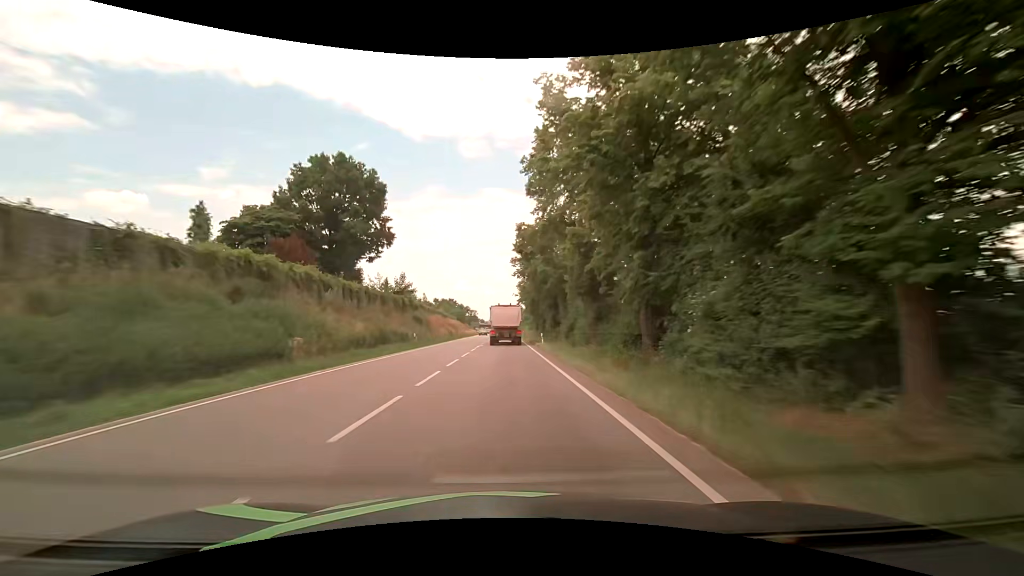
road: primary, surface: asphalt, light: Day
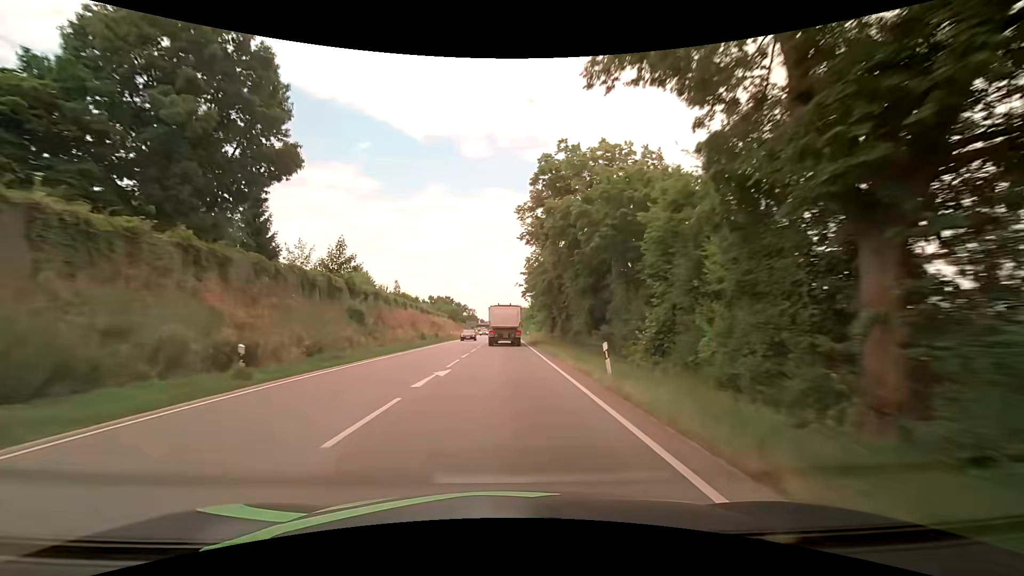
(-0.2, +24.3) m; 0°
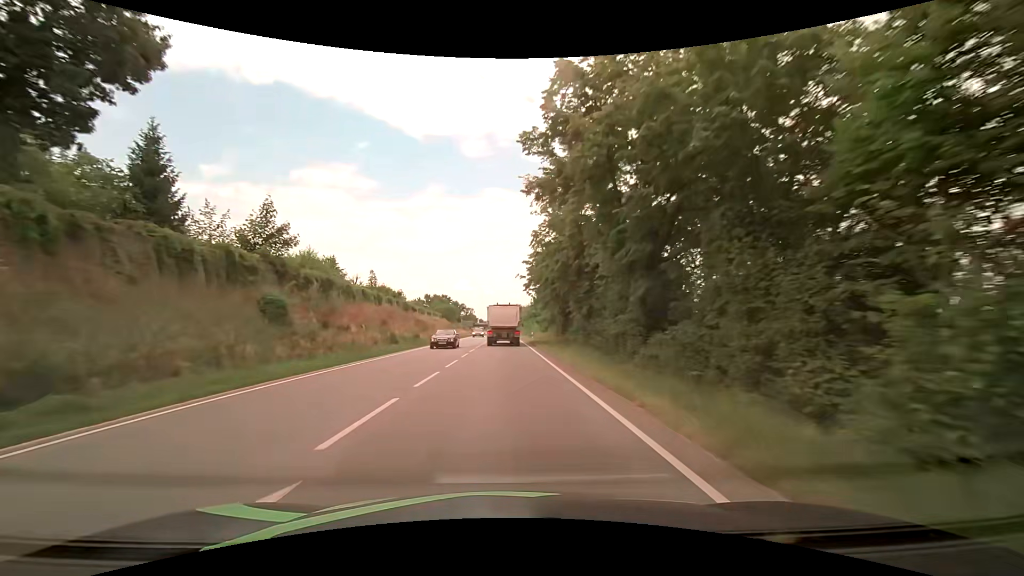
(-0.1, +12.1) m; -1°
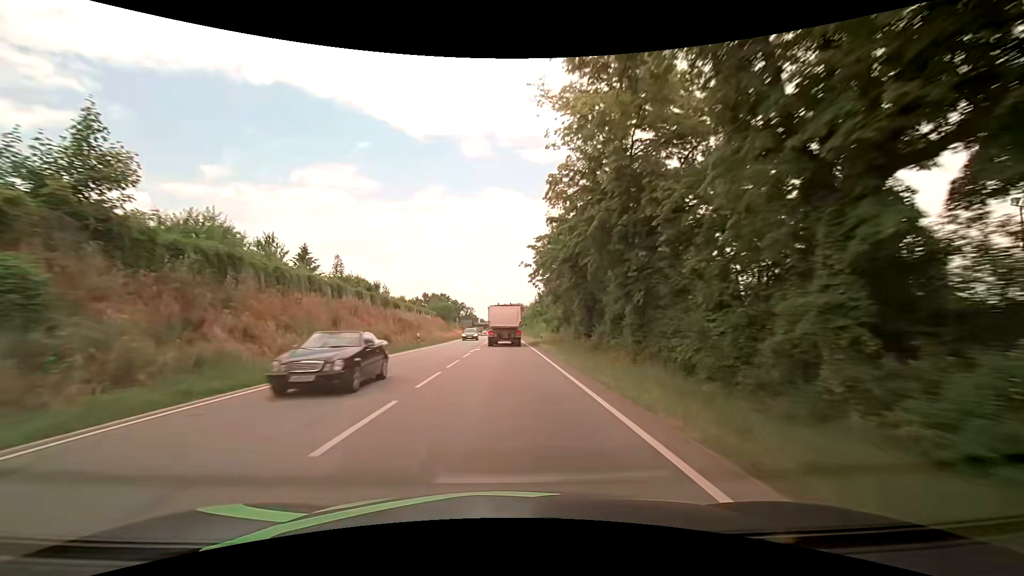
(0.0, +12.0) m; 0°
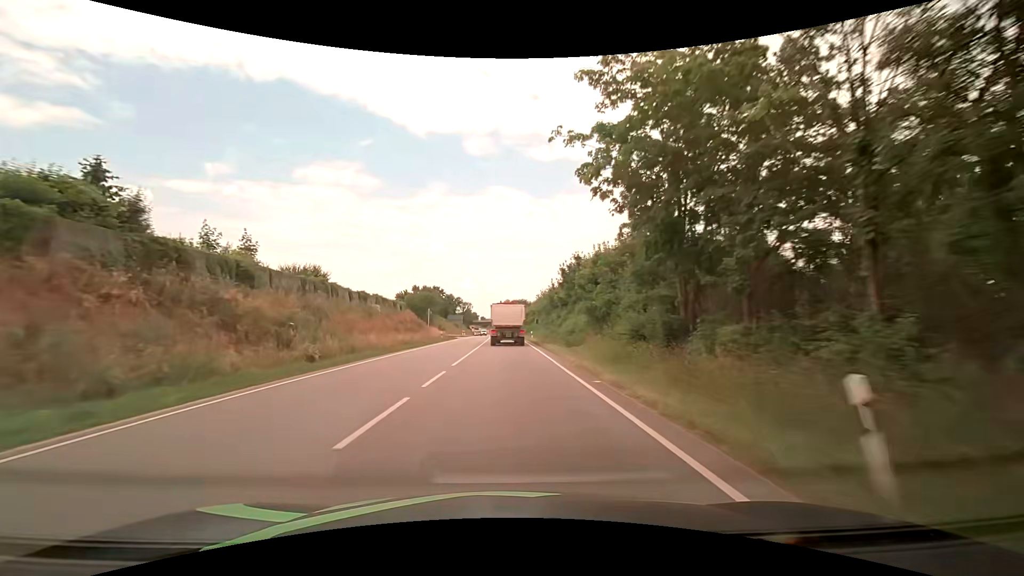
(+0.2, +35.5) m; 0°
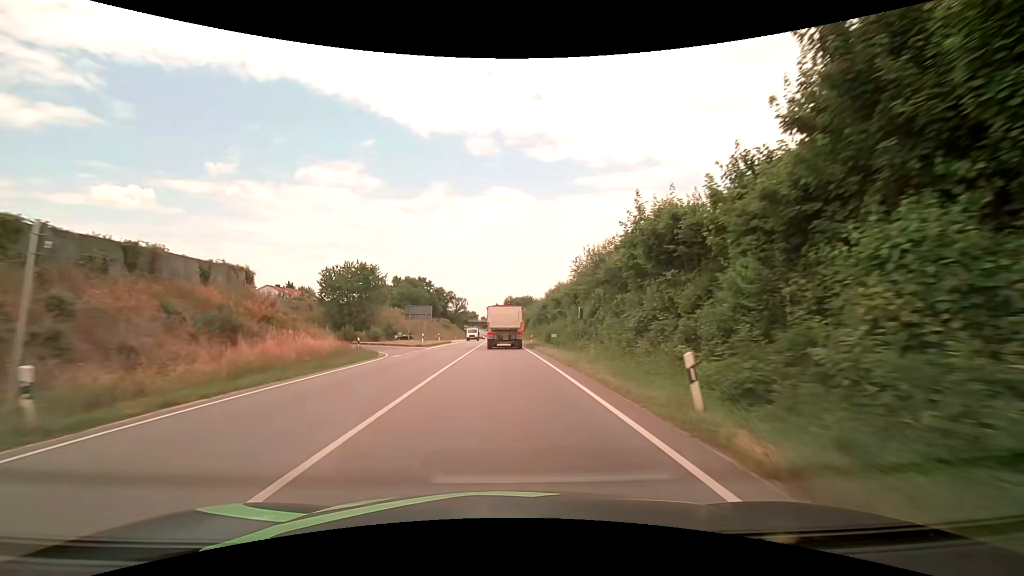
(+0.4, +46.6) m; 0°
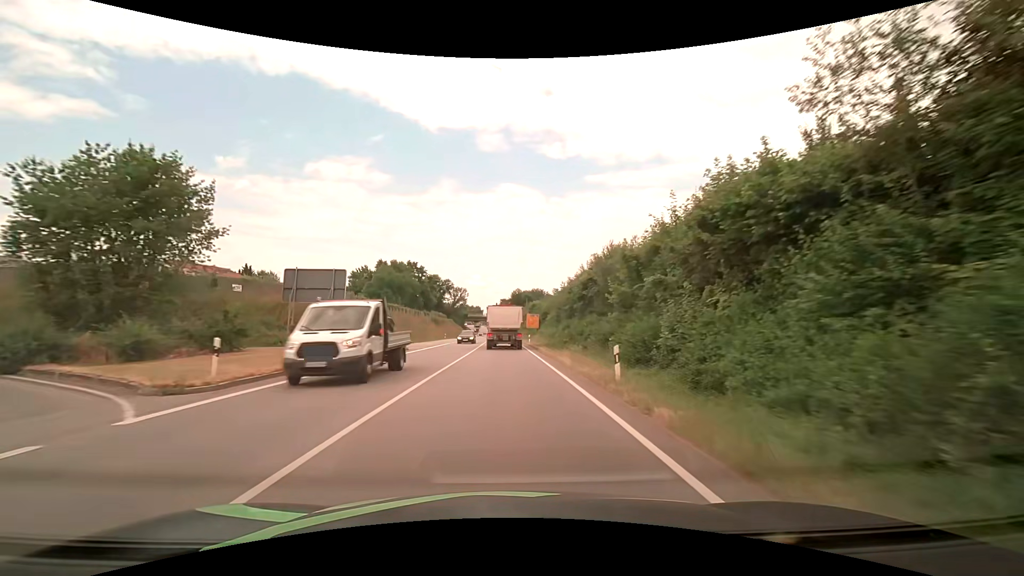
(-0.3, +34.5) m; -1°
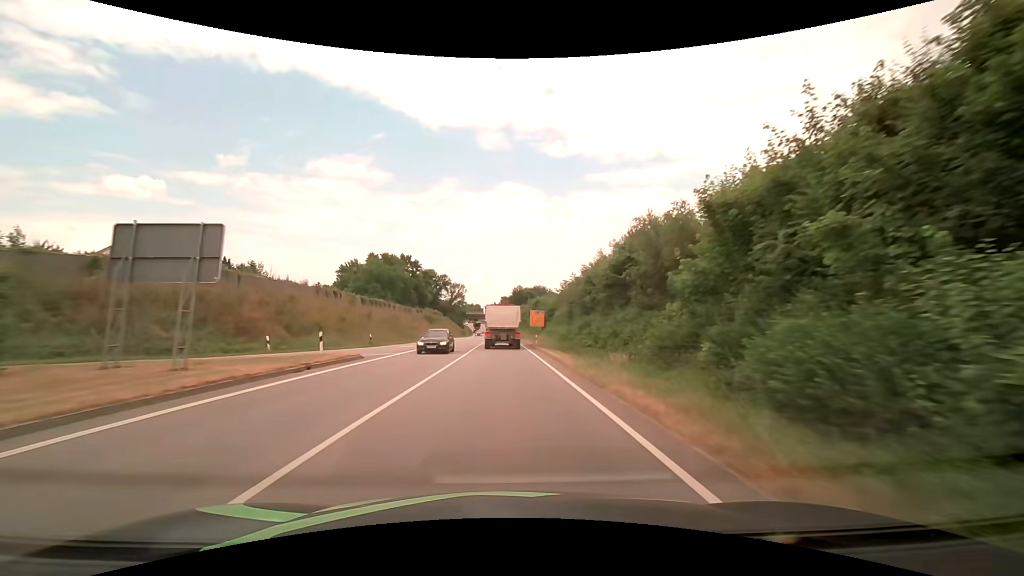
(0.0, +11.5) m; 0°
(0, +10) (0, +20) (0, +30) (0, +40) (0, +50) (0, +60) (-1, +70) (-1, +80) (-1, +90) (-1, +100) m
